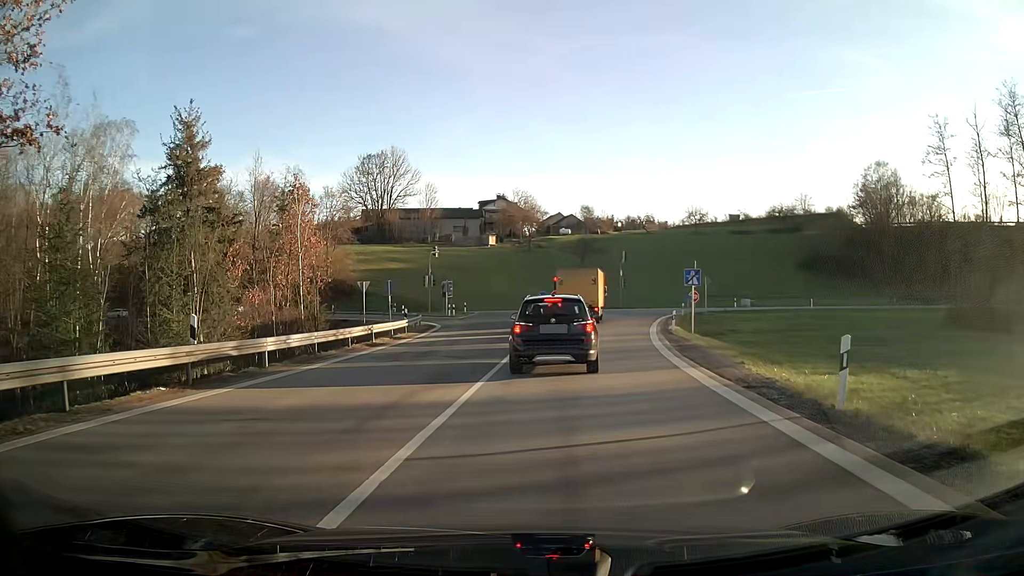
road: motorway_link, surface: asphalt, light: Day
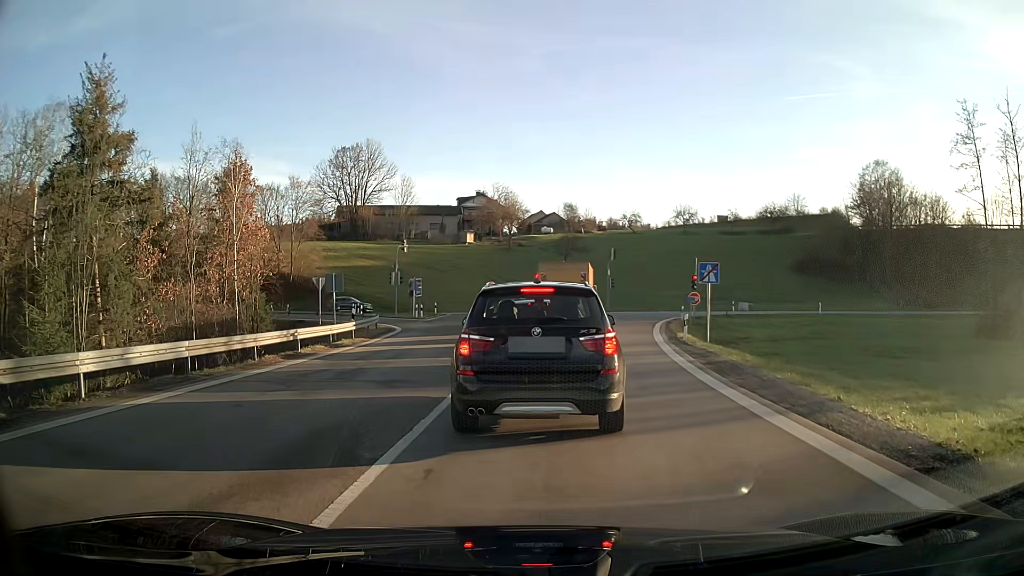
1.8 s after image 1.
(+0.1, +6.6) m; +2°
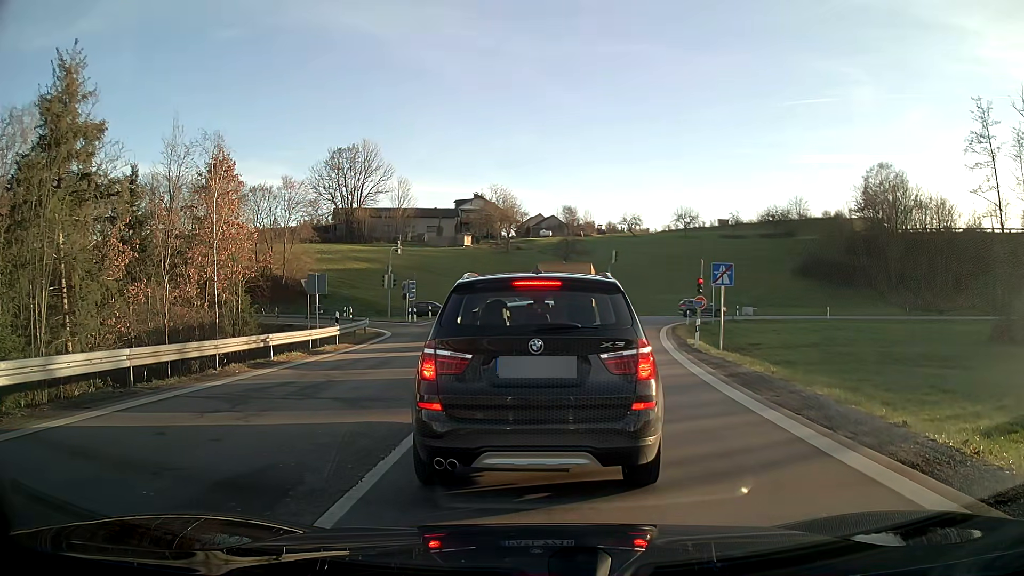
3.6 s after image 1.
(0.0, +2.1) m; 0°
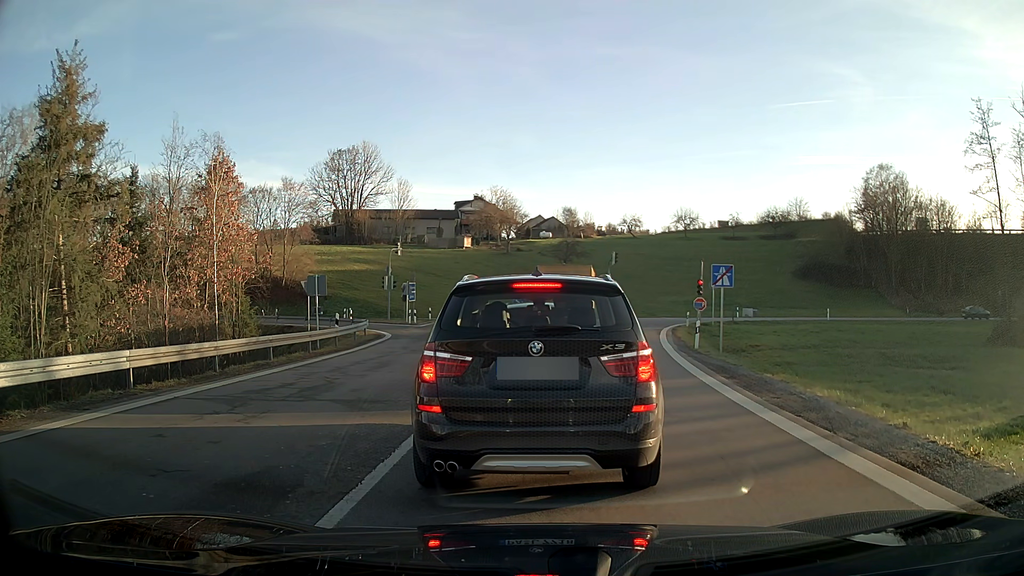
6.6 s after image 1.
(0.0, +0.1) m; 0°
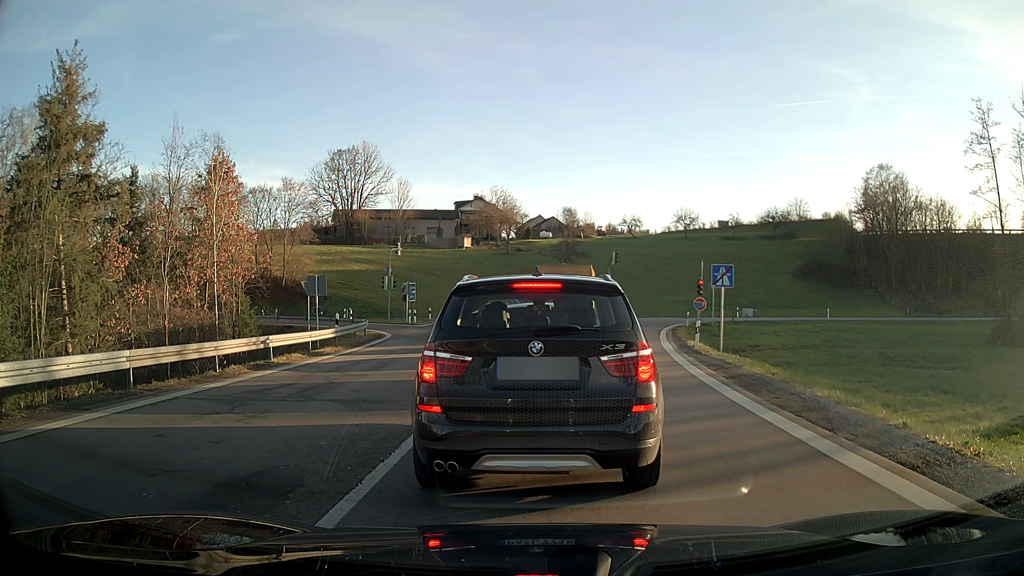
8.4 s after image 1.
(0.0, 0.0) m; 0°
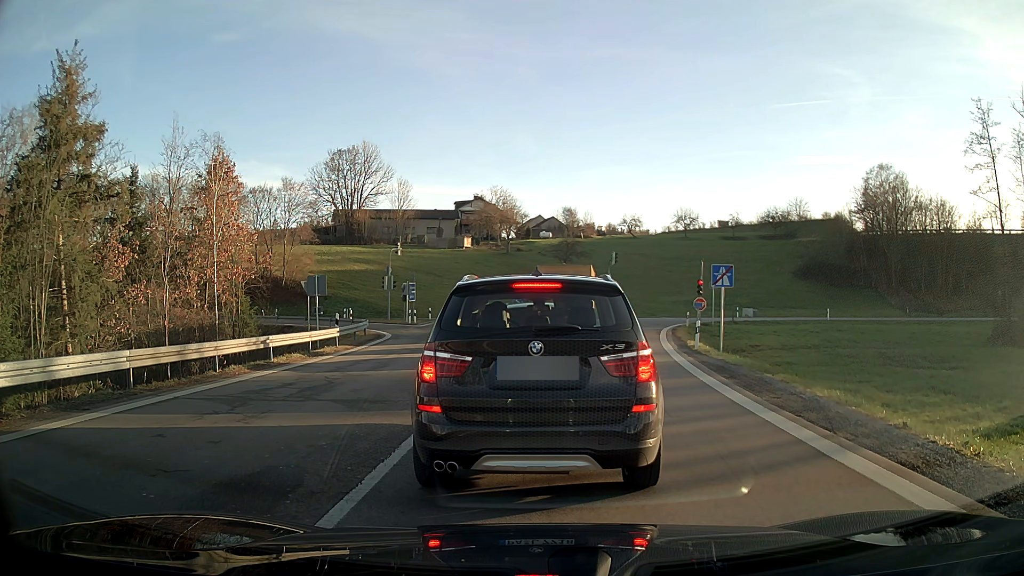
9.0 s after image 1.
(0.0, 0.0) m; 0°
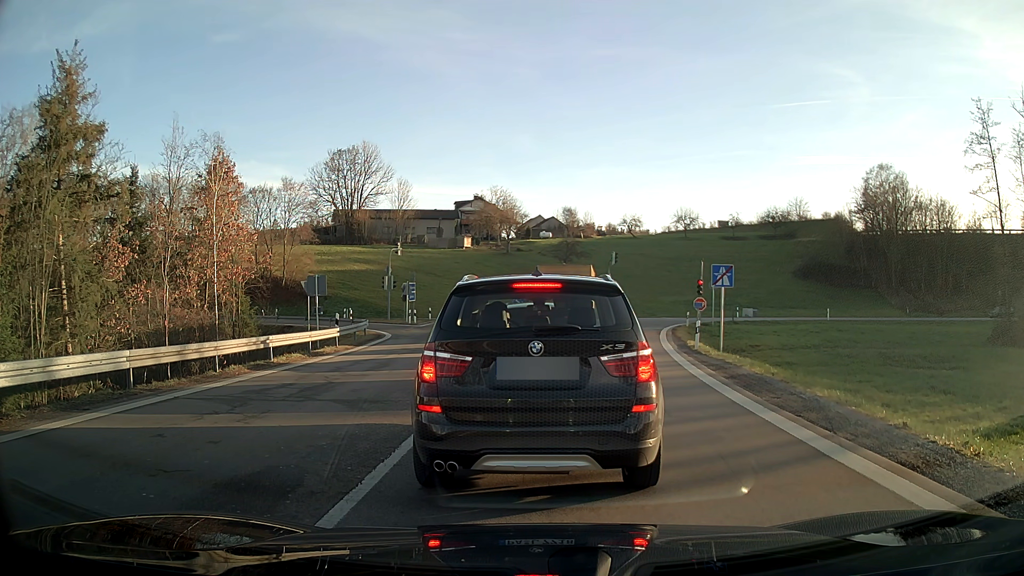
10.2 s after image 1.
(0.0, 0.0) m; 0°
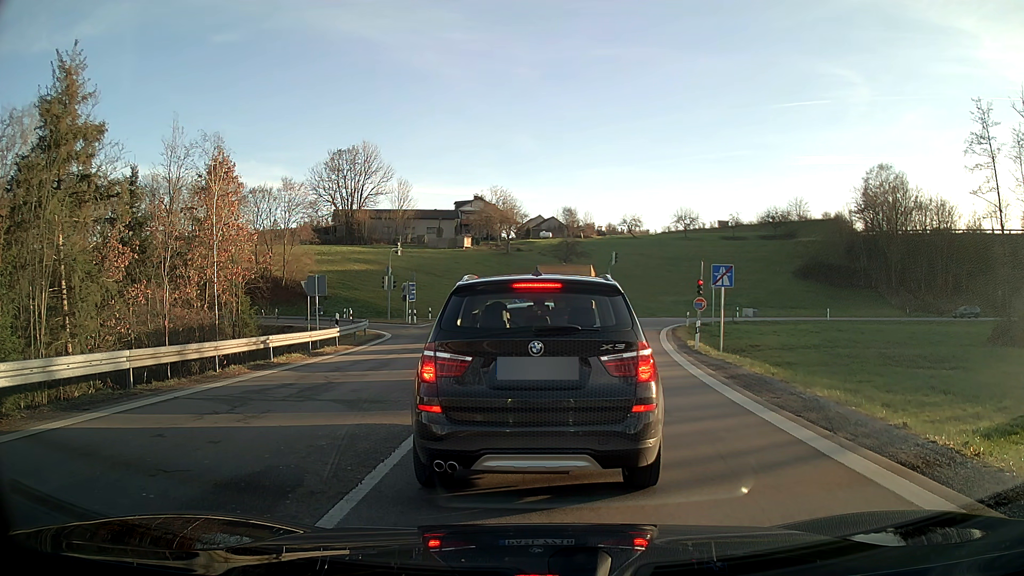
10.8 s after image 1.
(0.0, 0.0) m; 0°
(0, +10) (0, +20) (+1, +30) (+3, +40) (+3, +50) (0, +59) (-8, +65) (-18, +67) (-28, +68) (-37, +69) m
